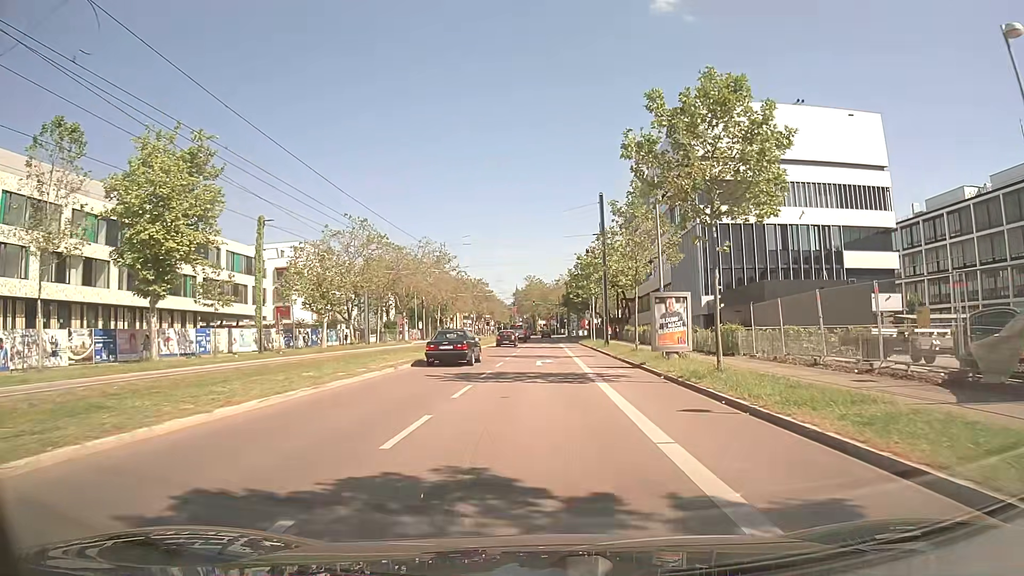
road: secondary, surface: asphalt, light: Day
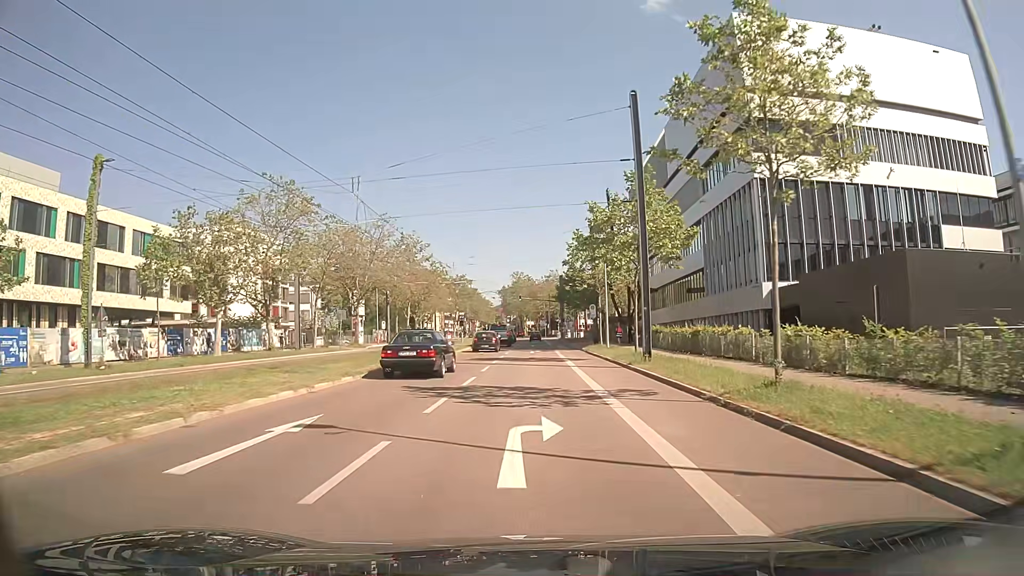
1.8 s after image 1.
(+0.3, +20.6) m; +1°
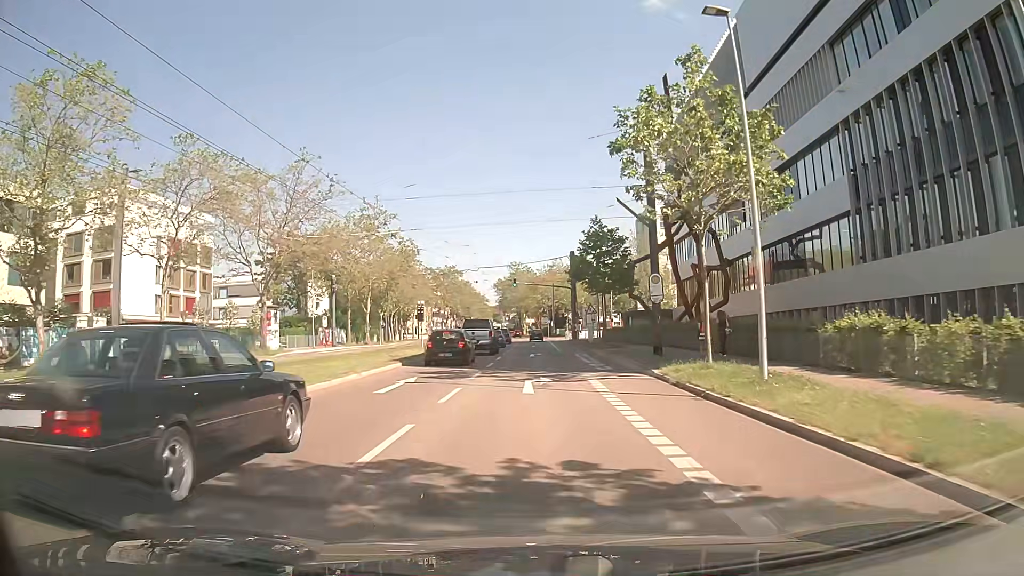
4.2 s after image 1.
(-0.2, +28.7) m; -1°
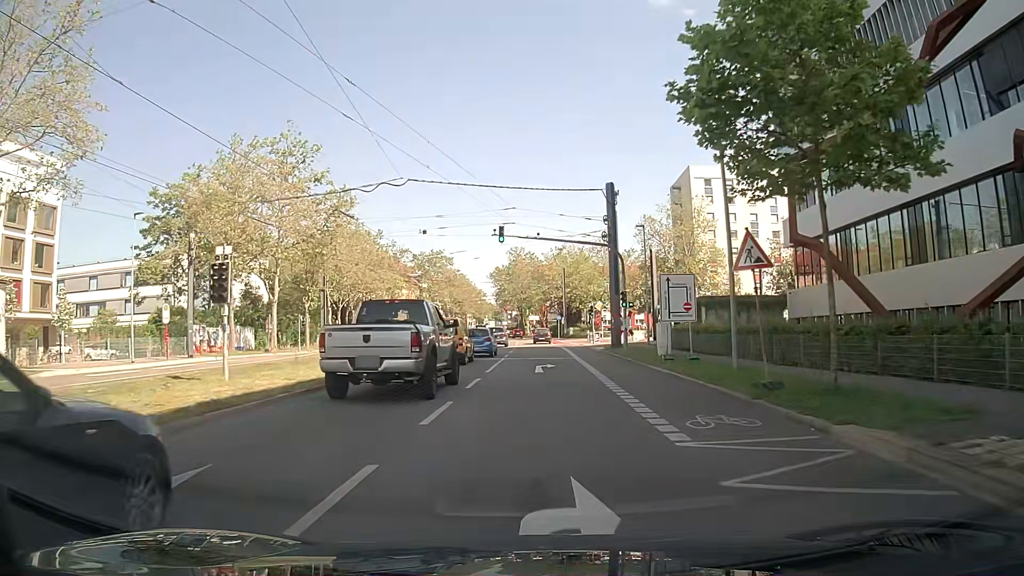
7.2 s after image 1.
(+0.2, +33.1) m; -1°
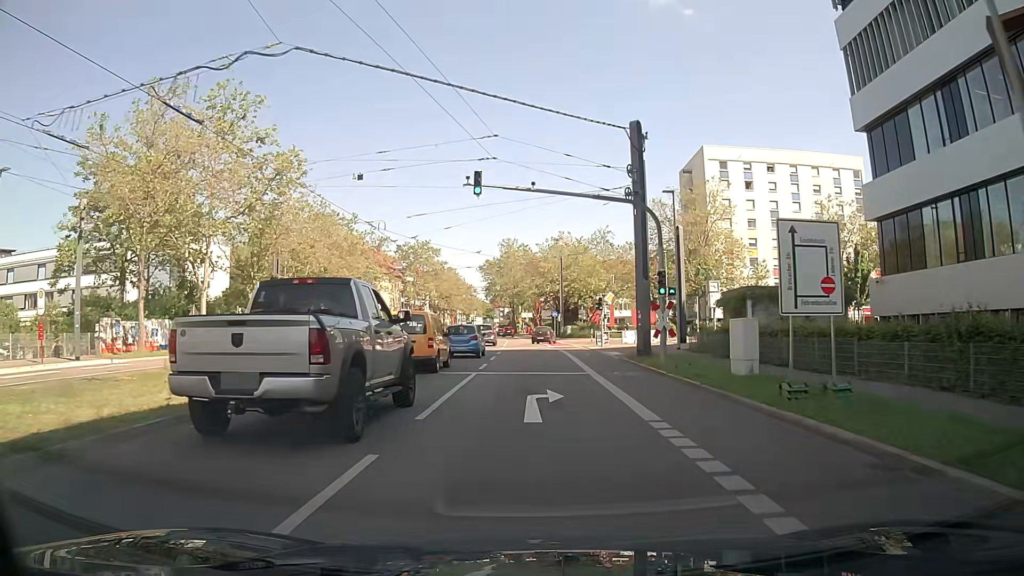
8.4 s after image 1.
(+0.1, +11.5) m; +1°
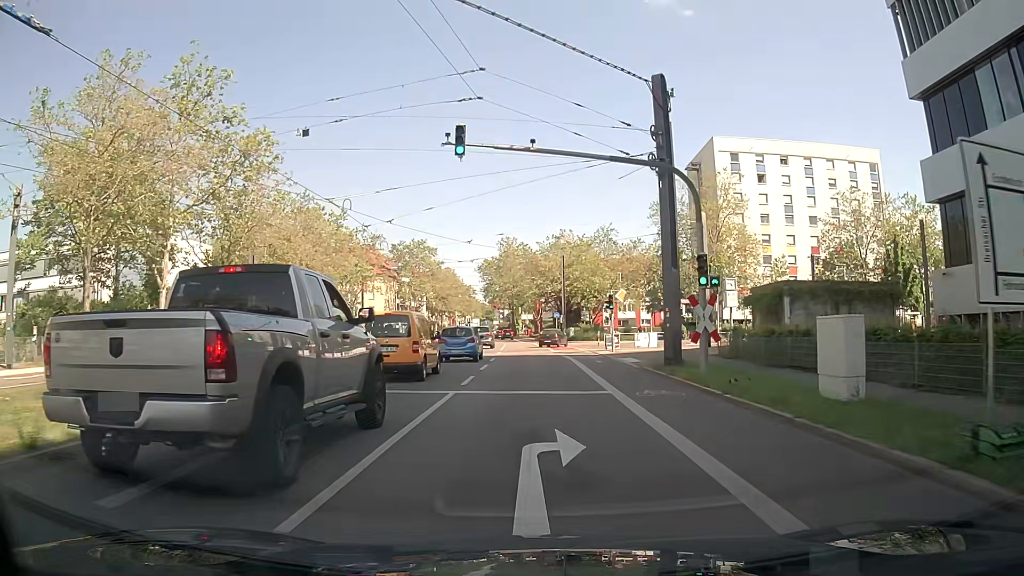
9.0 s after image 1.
(0.0, +5.5) m; 0°
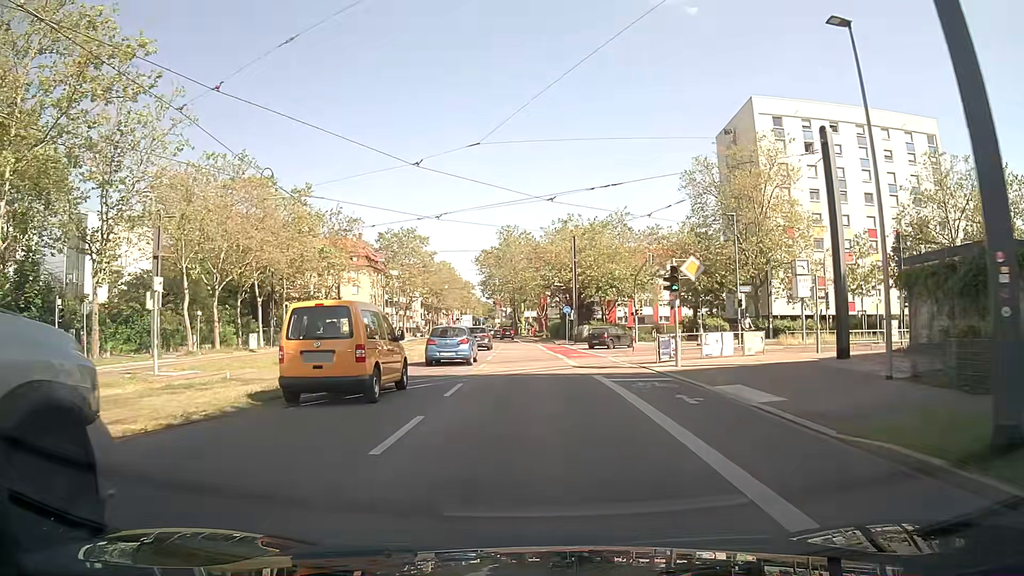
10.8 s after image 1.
(0.0, +15.4) m; 0°
